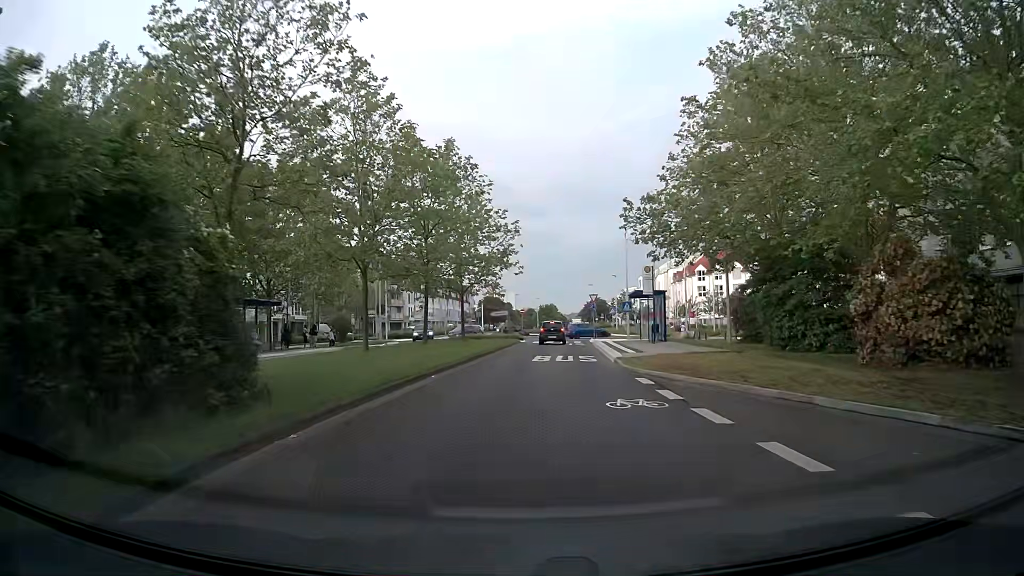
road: secondary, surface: asphalt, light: Day
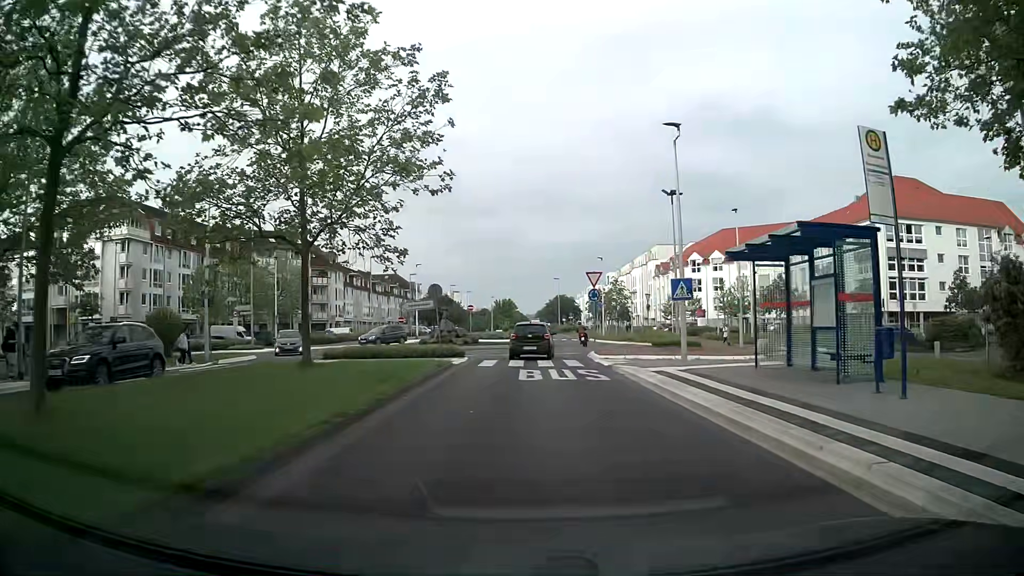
(+0.5, +24.9) m; +4°
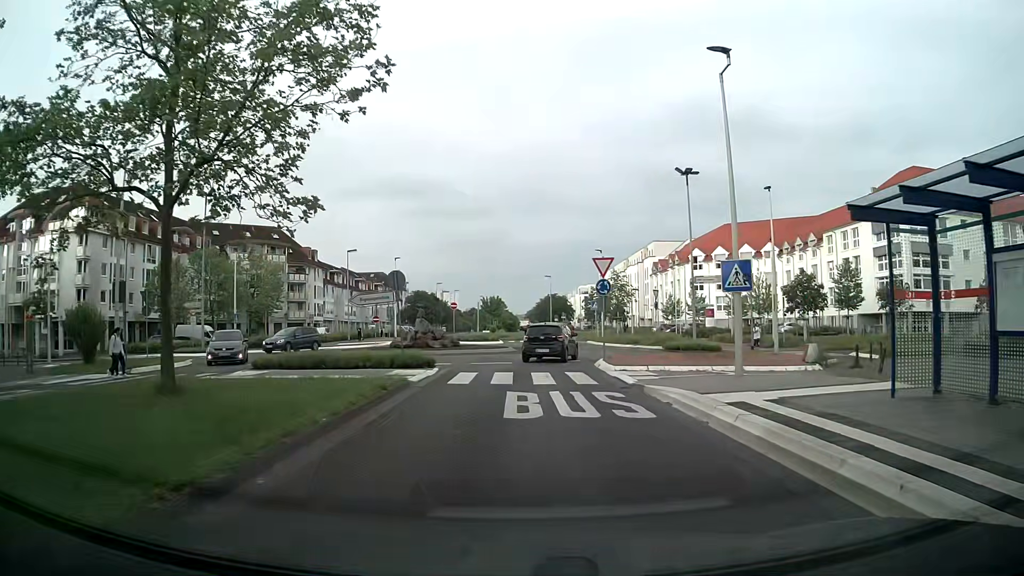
(0.0, +6.6) m; 0°
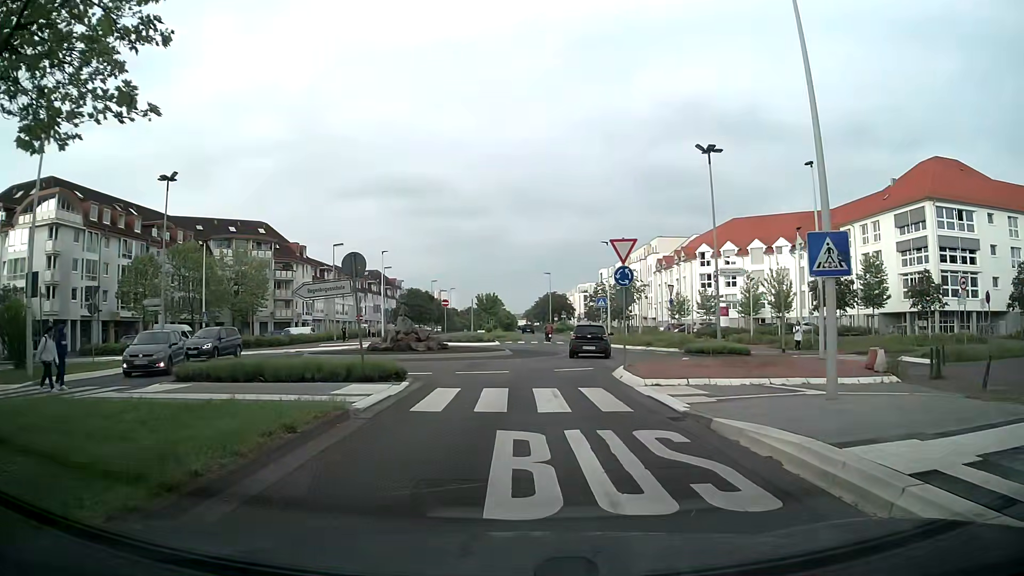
(+0.1, +5.0) m; +1°
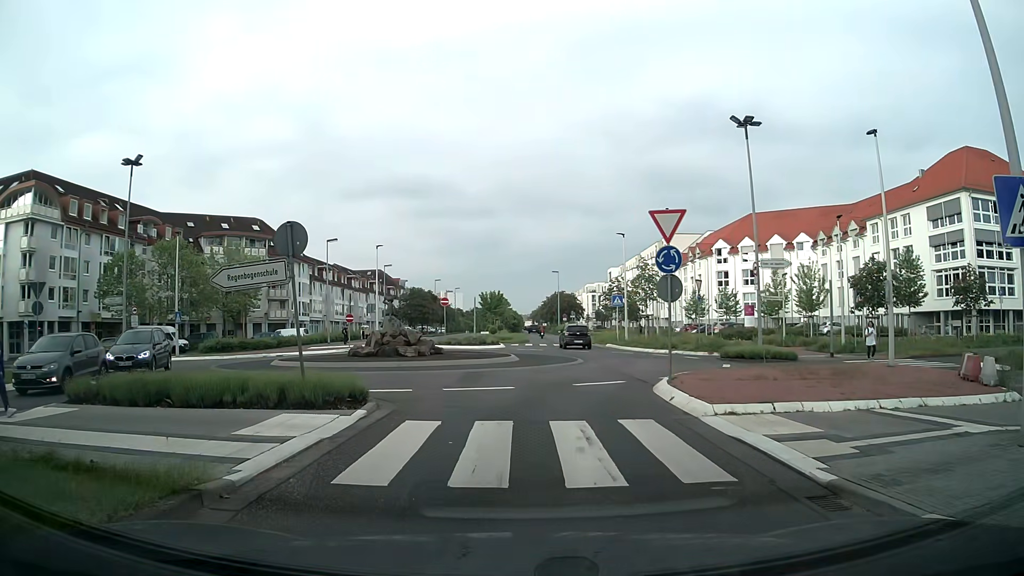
(-0.1, +4.7) m; -1°
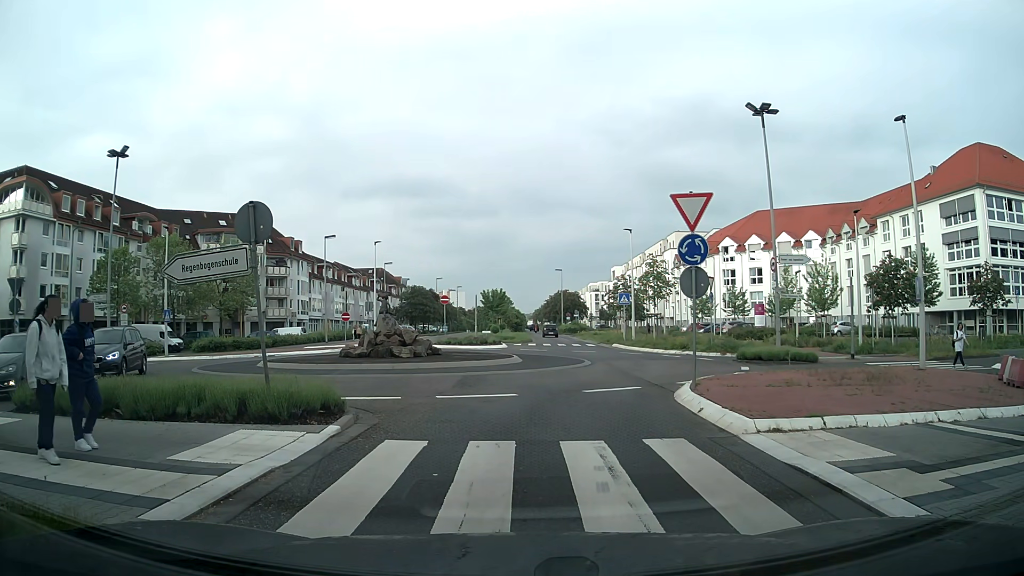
(0.0, +1.7) m; 0°
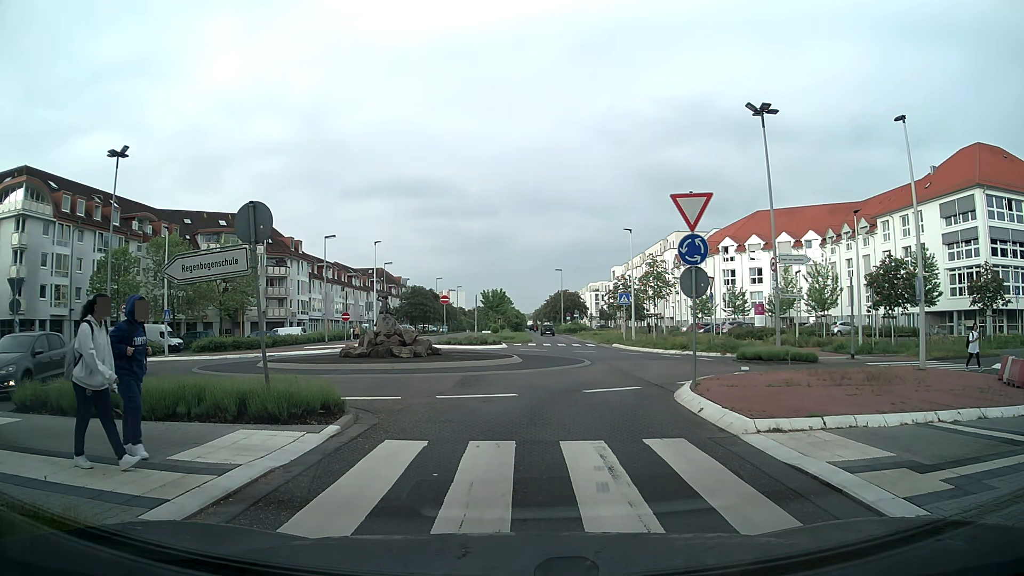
(0.0, 0.0) m; 0°
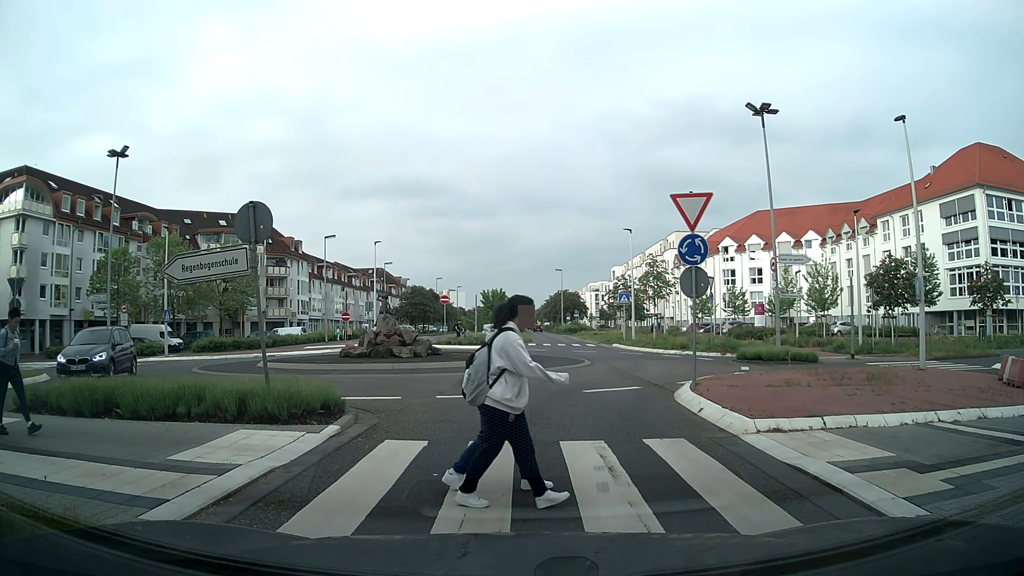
(0.0, 0.0) m; 0°
